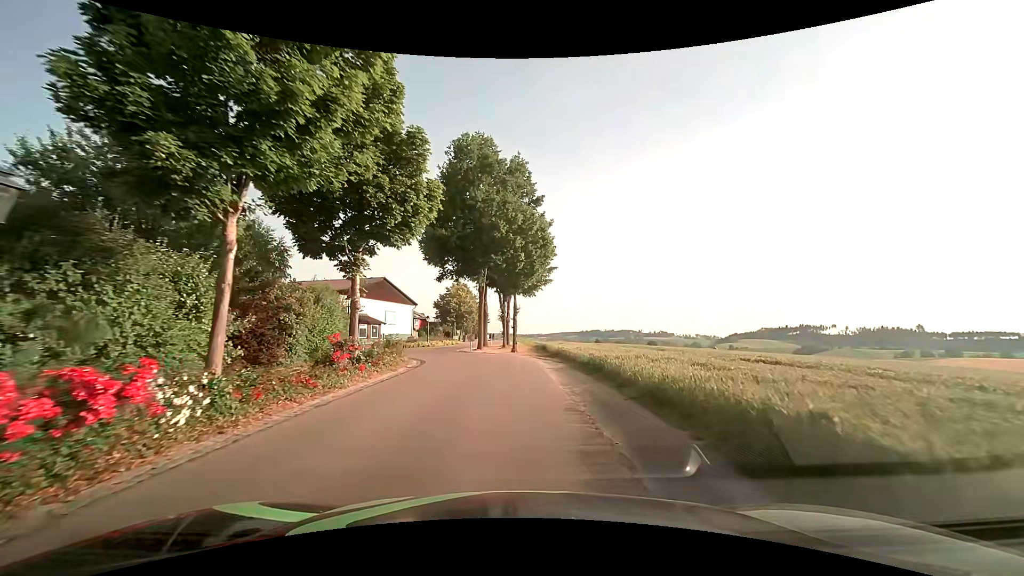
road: tertiary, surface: asphalt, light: Day
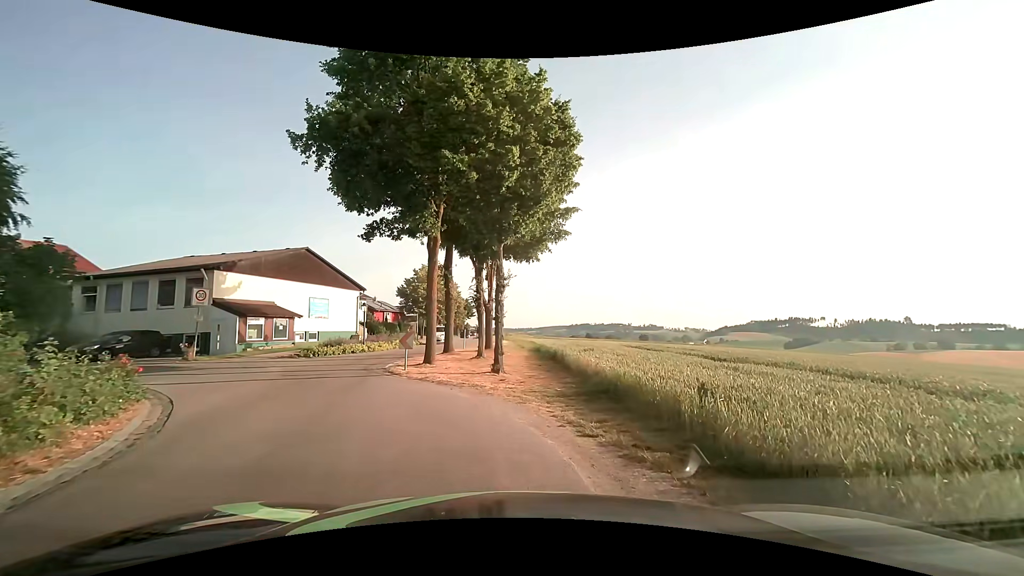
(-0.1, +16.8) m; +1°
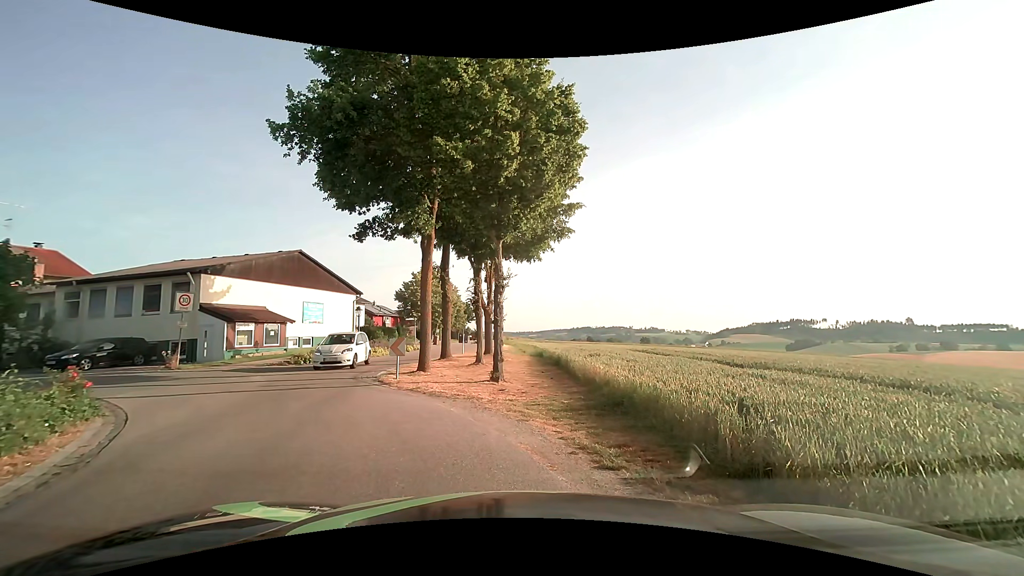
(0.0, +1.1) m; 0°
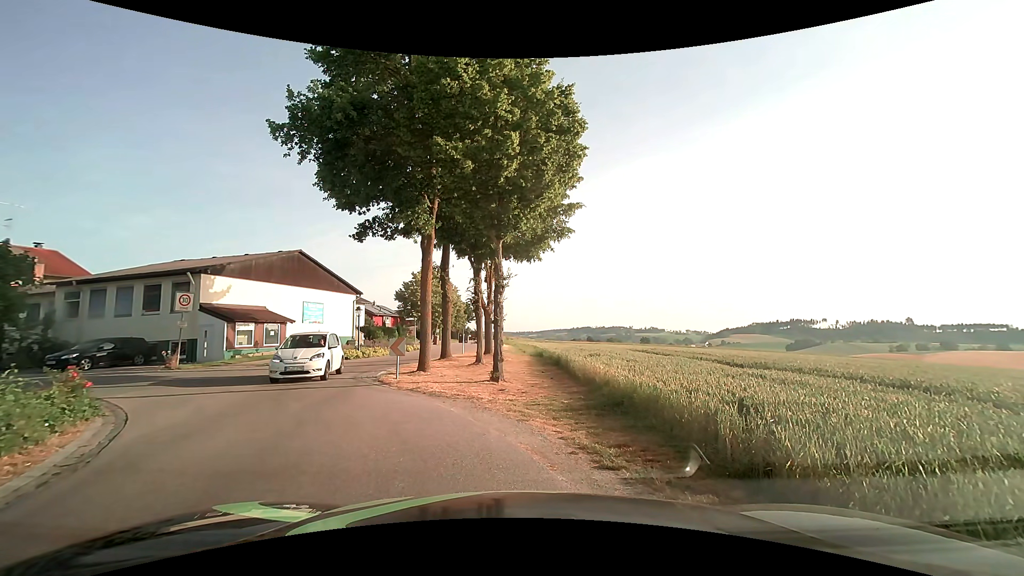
(0.0, 0.0) m; 0°
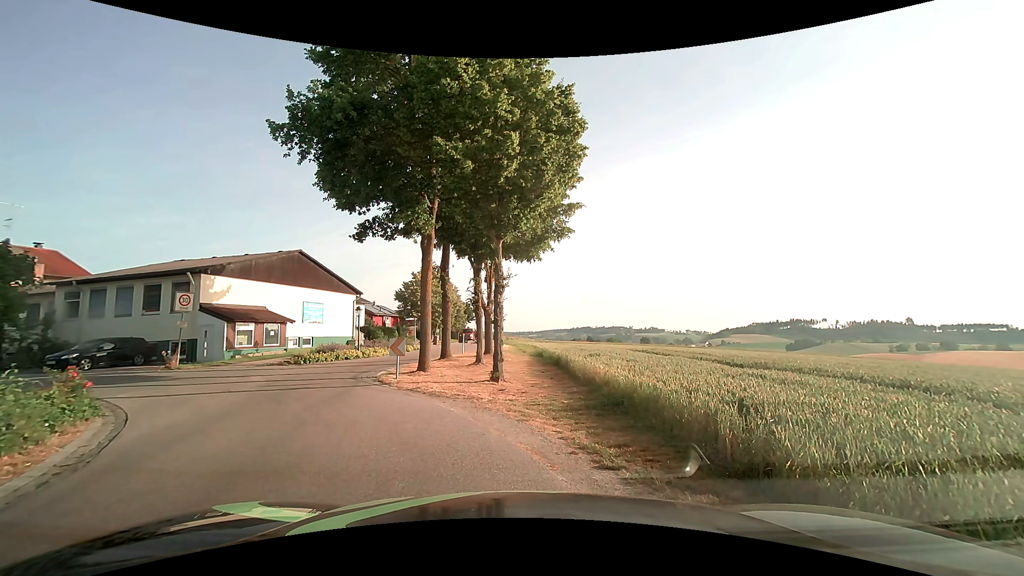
(0.0, 0.0) m; 0°
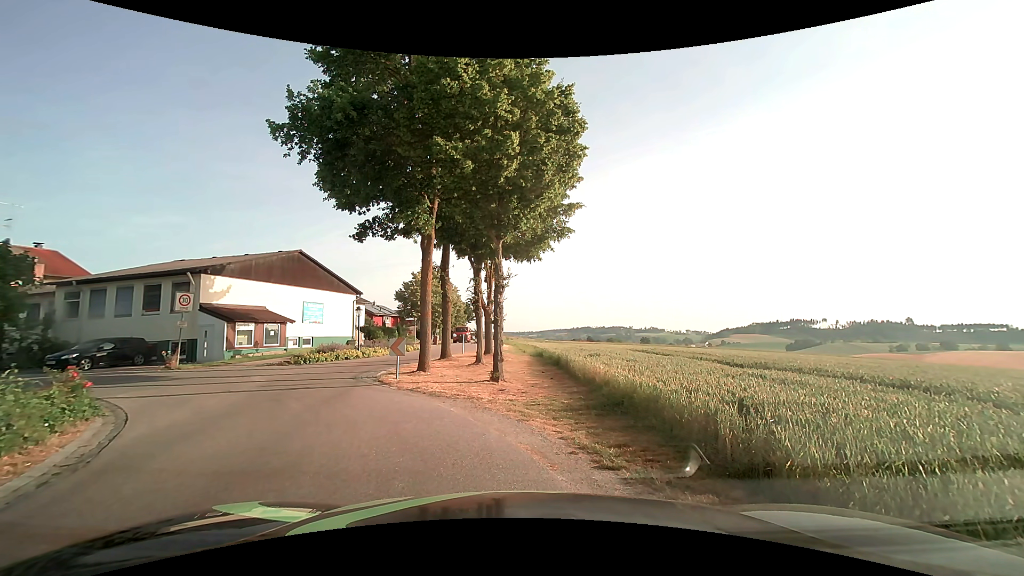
(0.0, 0.0) m; 0°
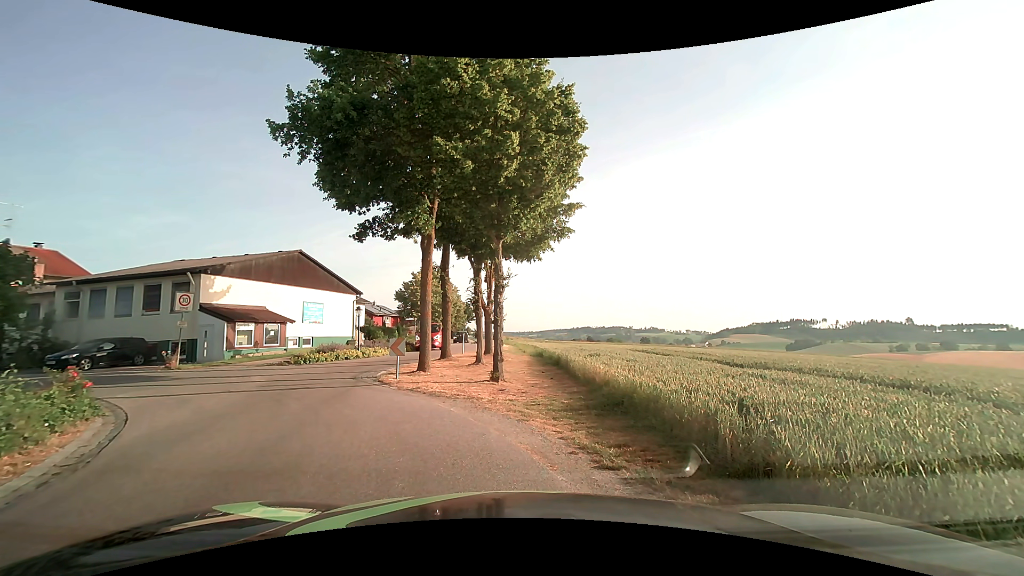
(0.0, 0.0) m; 0°
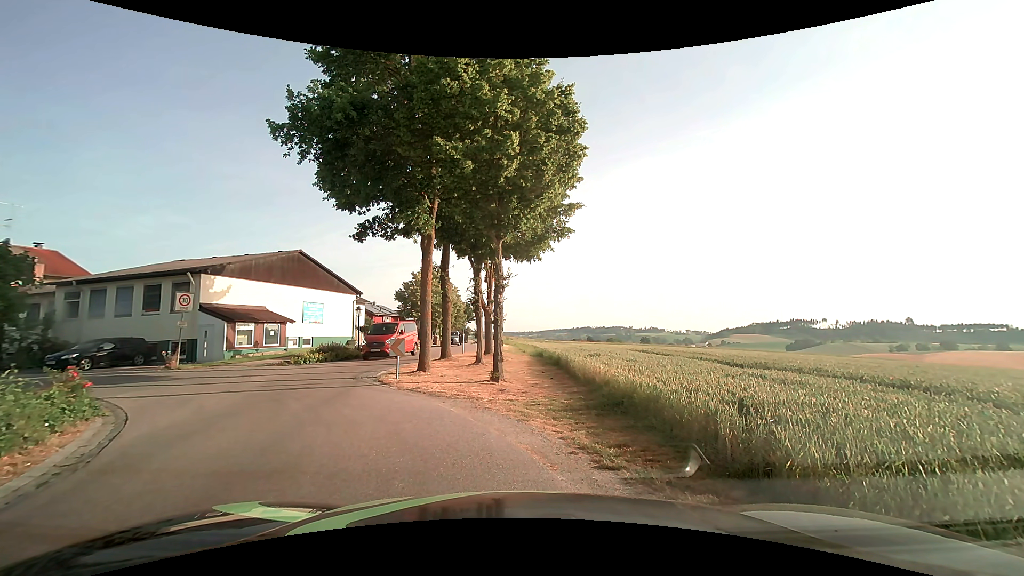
(0.0, 0.0) m; 0°
